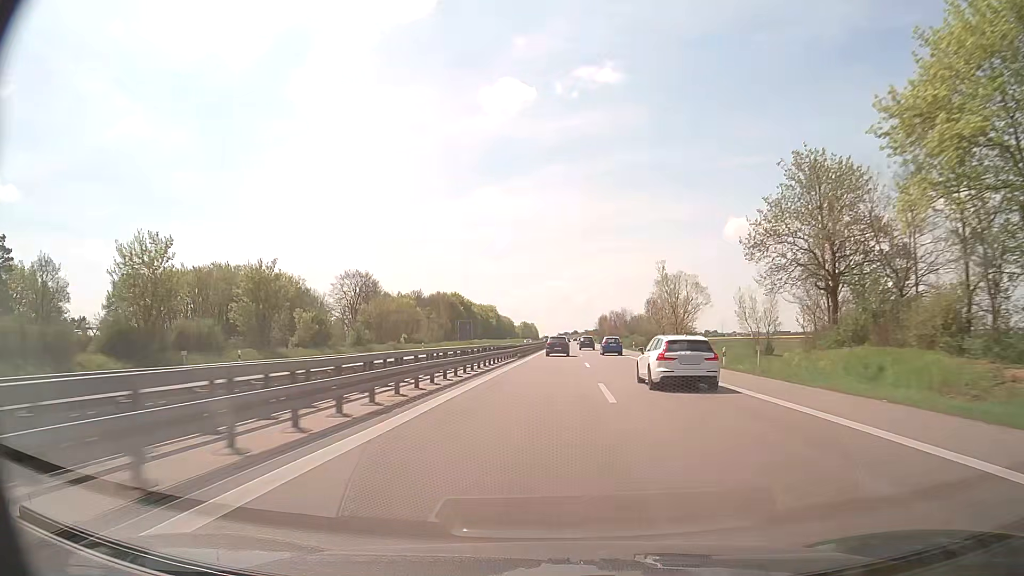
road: trunk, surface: asphalt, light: Day
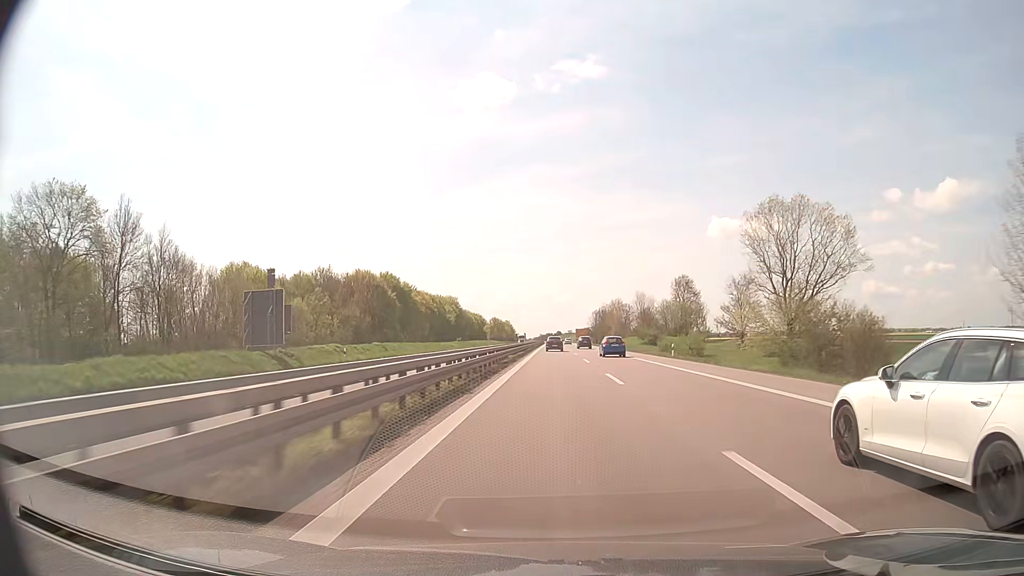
(+1.6, +84.7) m; +1°
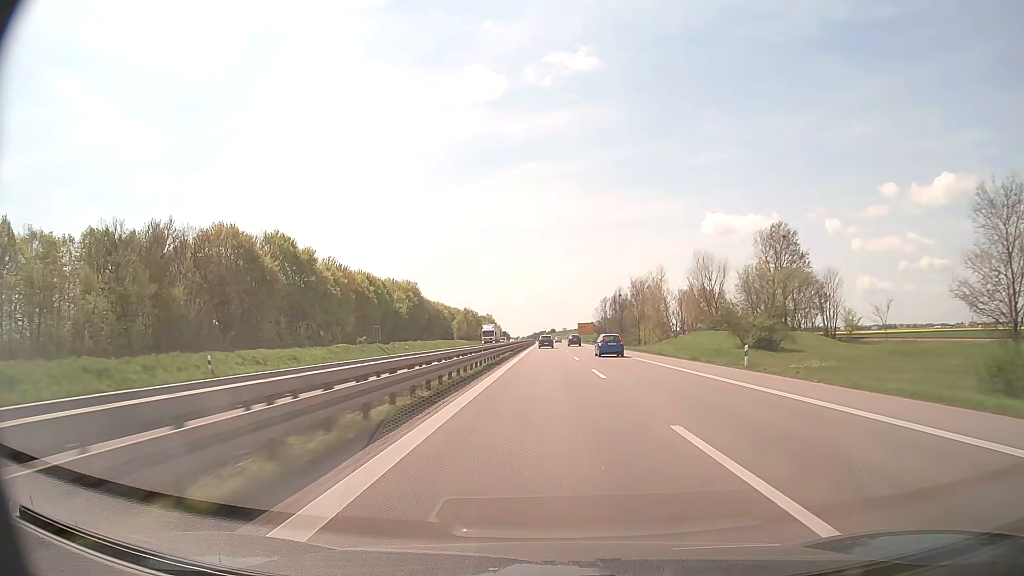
(+0.6, +69.9) m; +1°
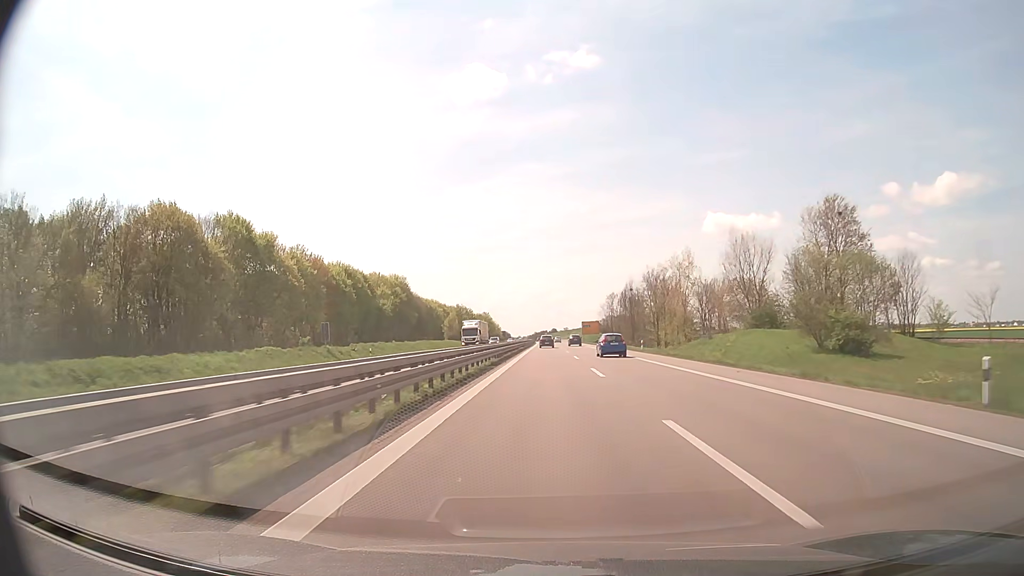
(0.0, +17.4) m; 0°
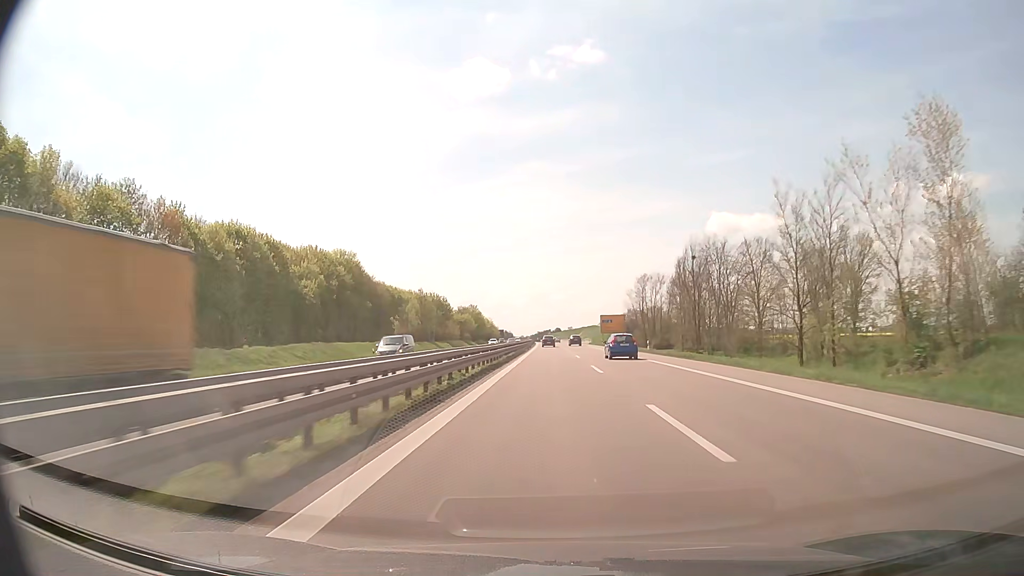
(-0.2, +51.3) m; 0°
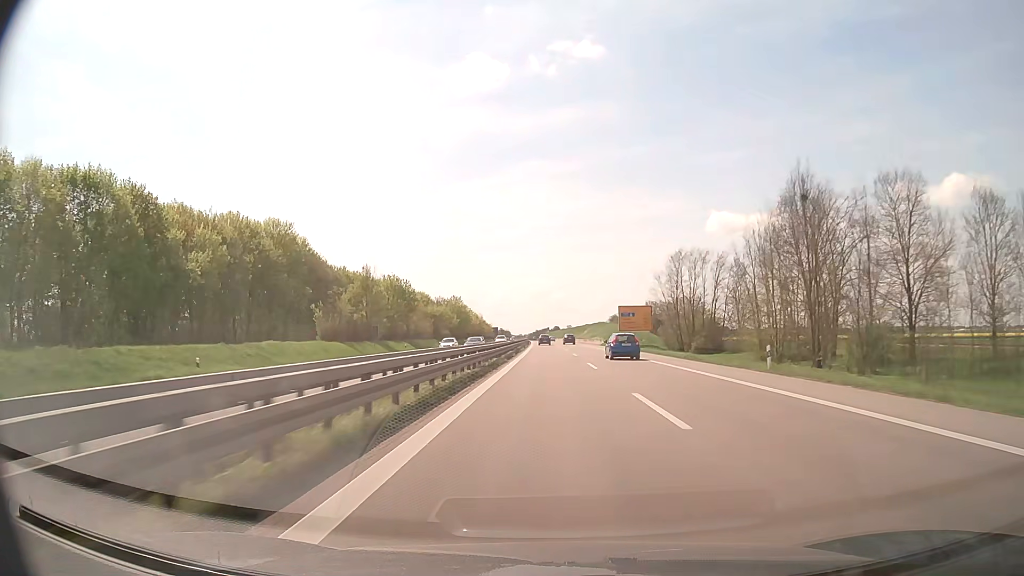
(0.0, +33.3) m; 0°
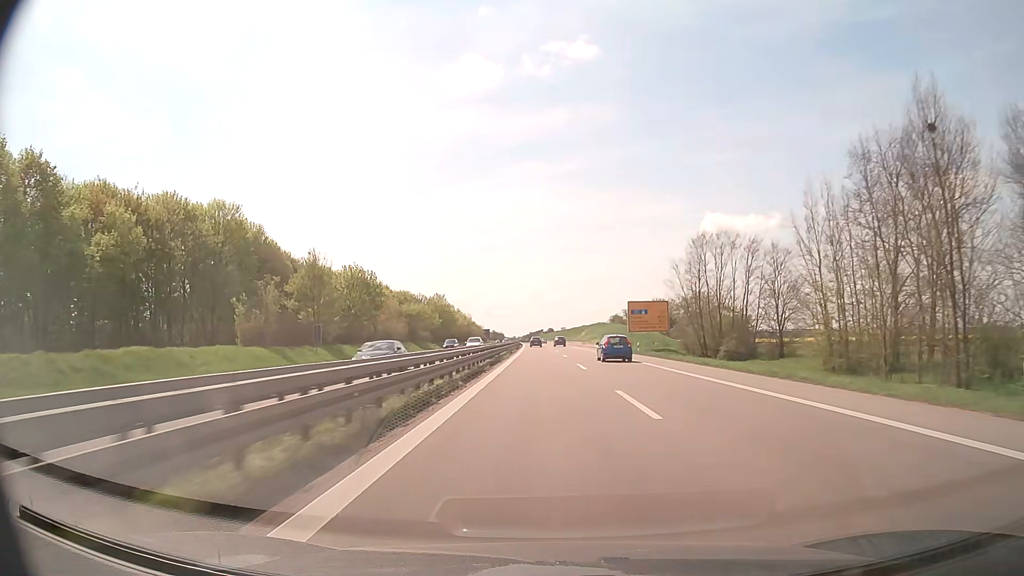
(+0.1, +16.4) m; +1°
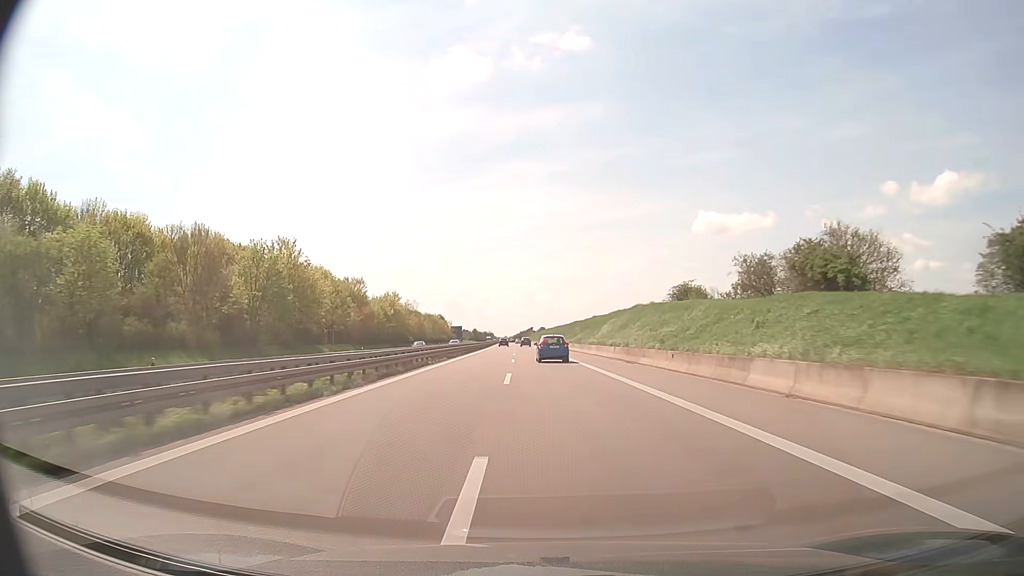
(+1.0, +81.7) m; +1°
(0, +10) (0, +20) (0, +30) (-1, +40) (-1, +50) (-1, +60) (-2, +70) (-2, +80) (-3, +90) (-3, +100) m
